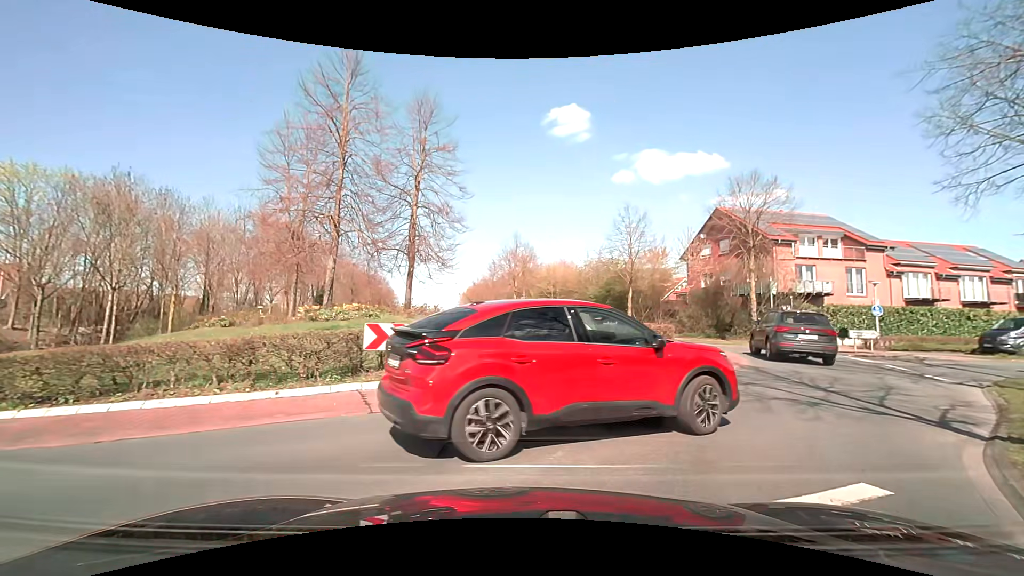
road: primary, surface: asphalt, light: Day
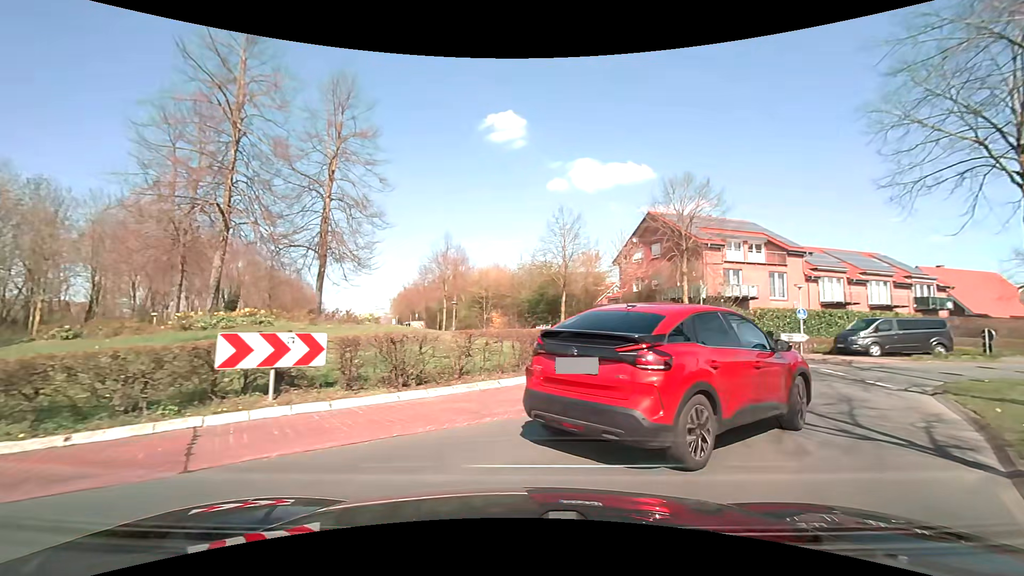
(+0.1, +2.1) m; +7°
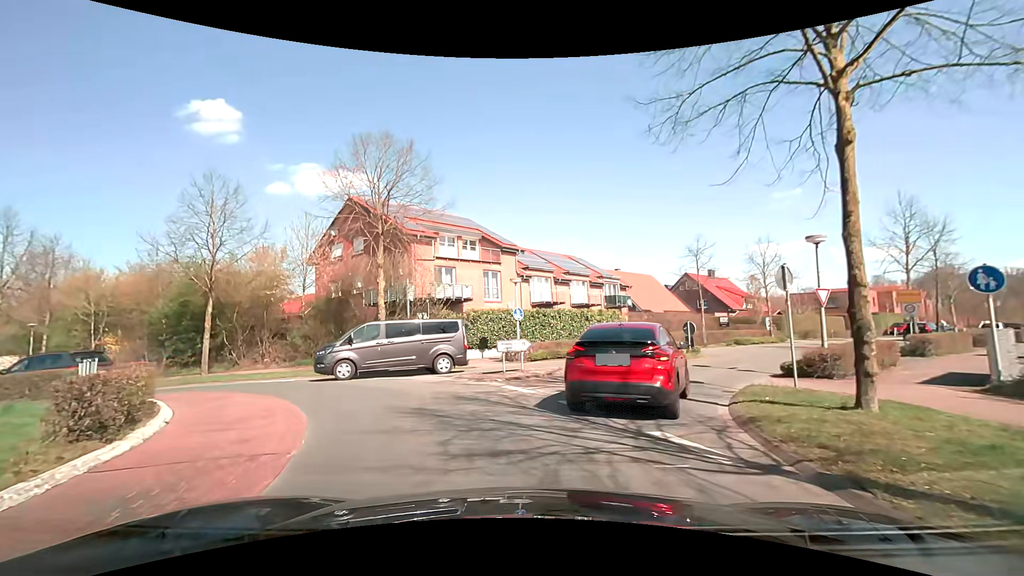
(+3.3, +8.8) m; +33°
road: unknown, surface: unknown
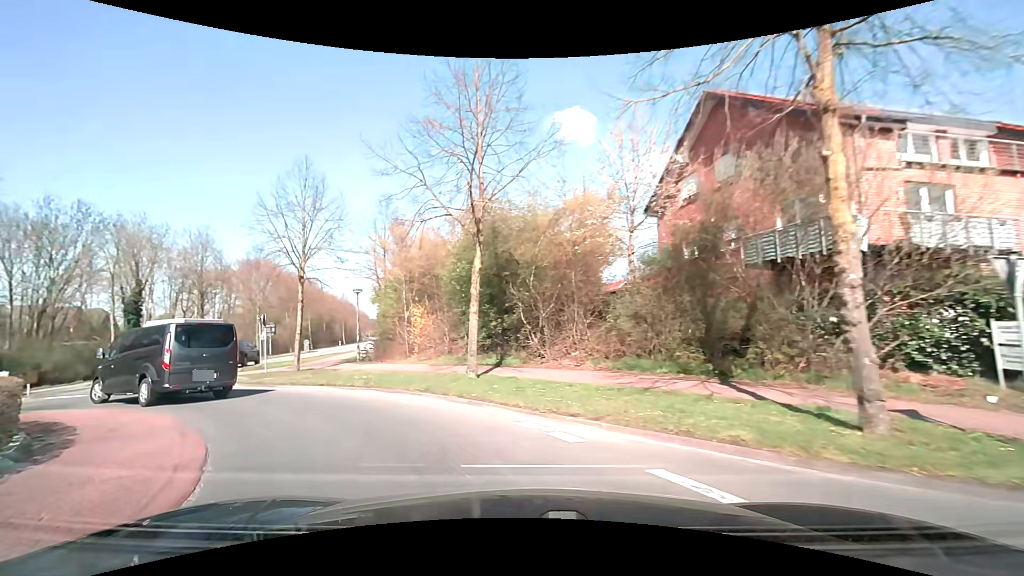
(-4.3, +14.2) m; -39°
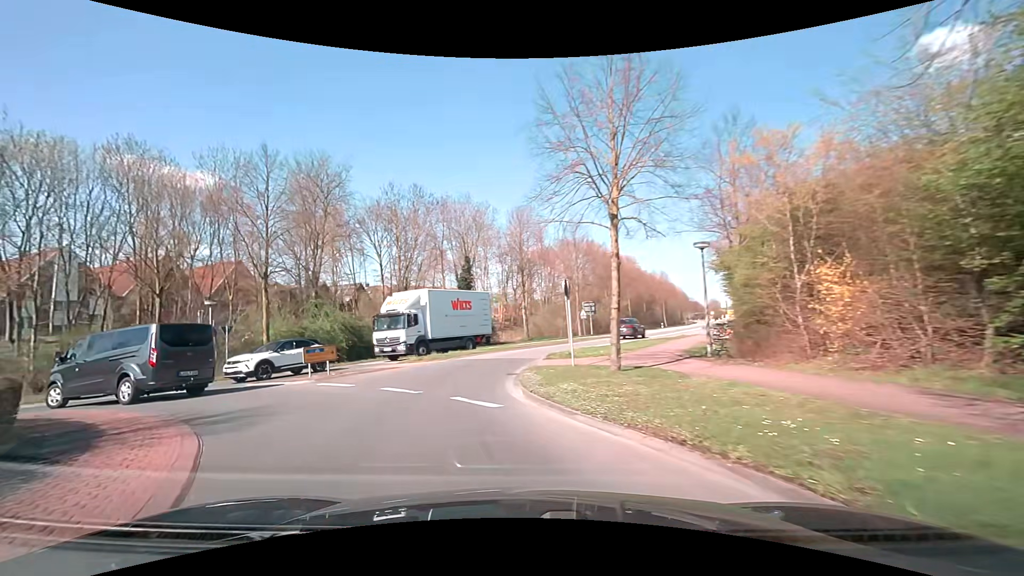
(-3.1, +10.2) m; -34°
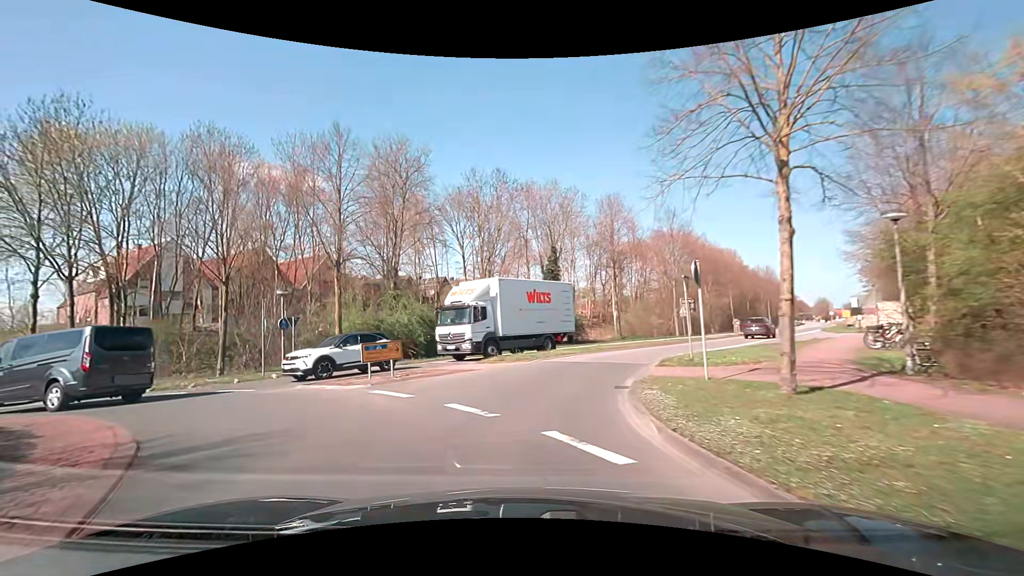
(-0.4, +3.9) m; -10°
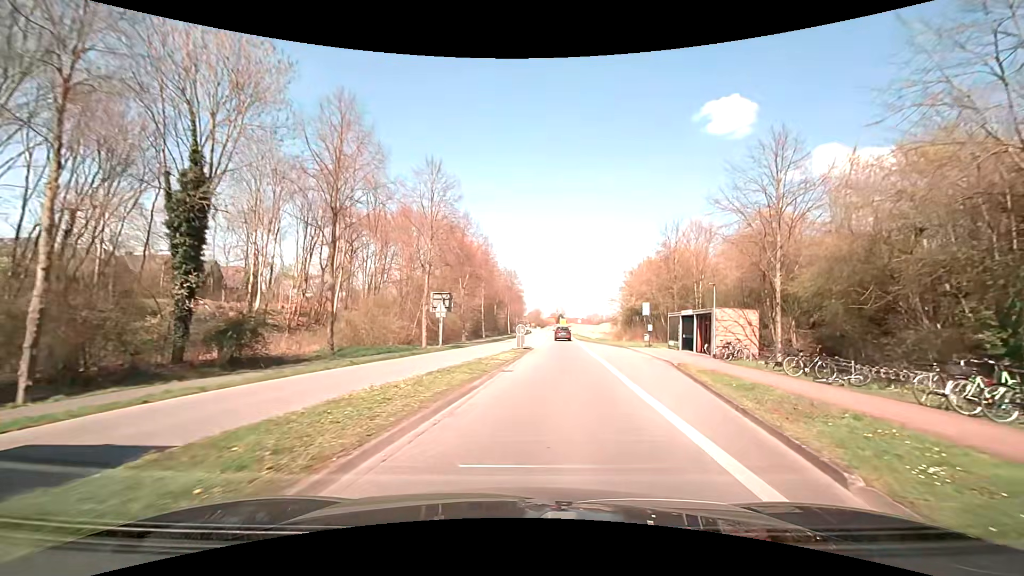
(+3.3, +22.5) m; +28°
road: primary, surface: asphalt
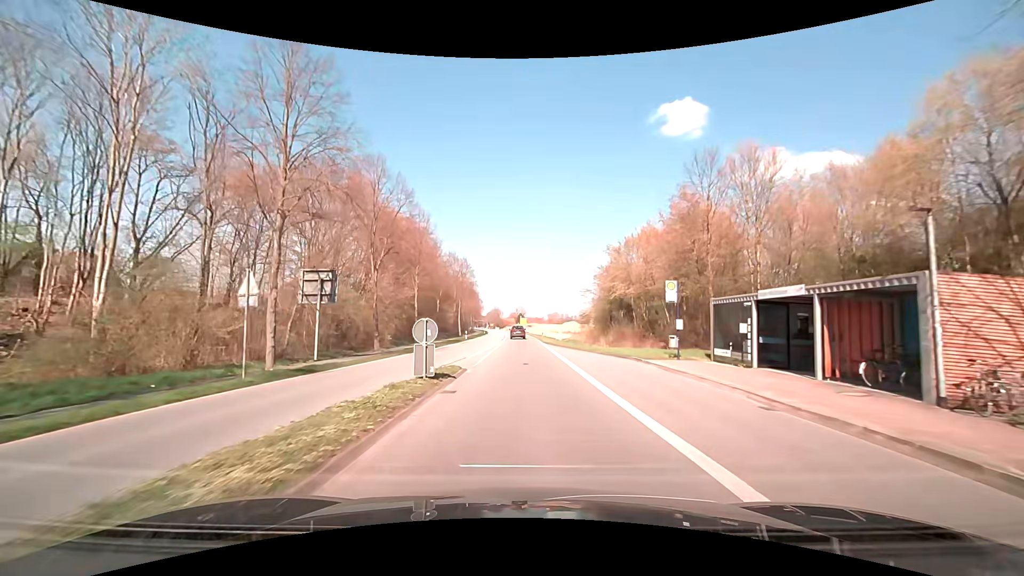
(+1.3, +18.6) m; +5°
(0, +10) (0, +20) (0, +30) (0, +40) (0, +50) (0, +60) (0, +70) (0, +80) (-1, +90) (-1, +100) m
